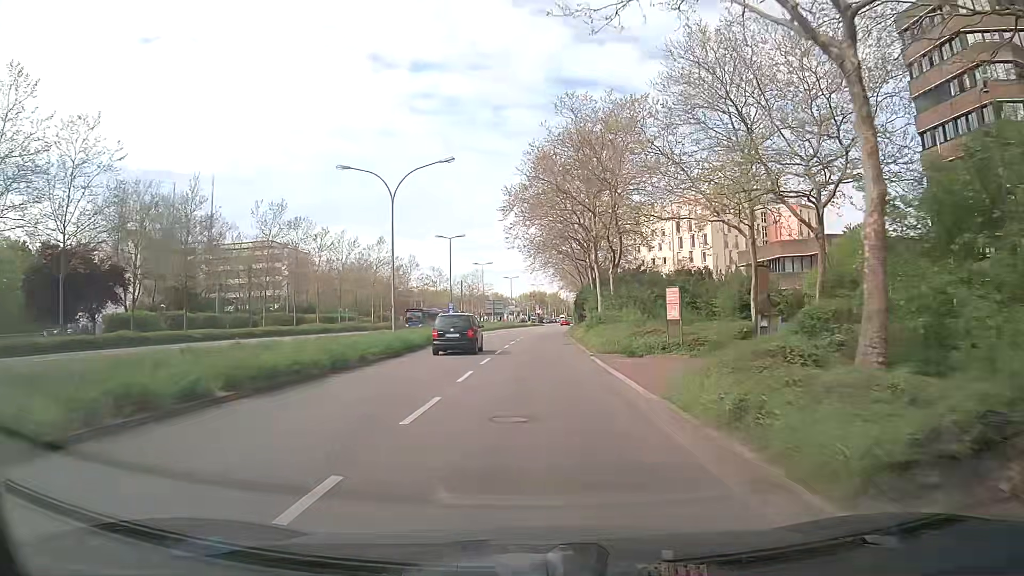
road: secondary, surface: asphalt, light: Day
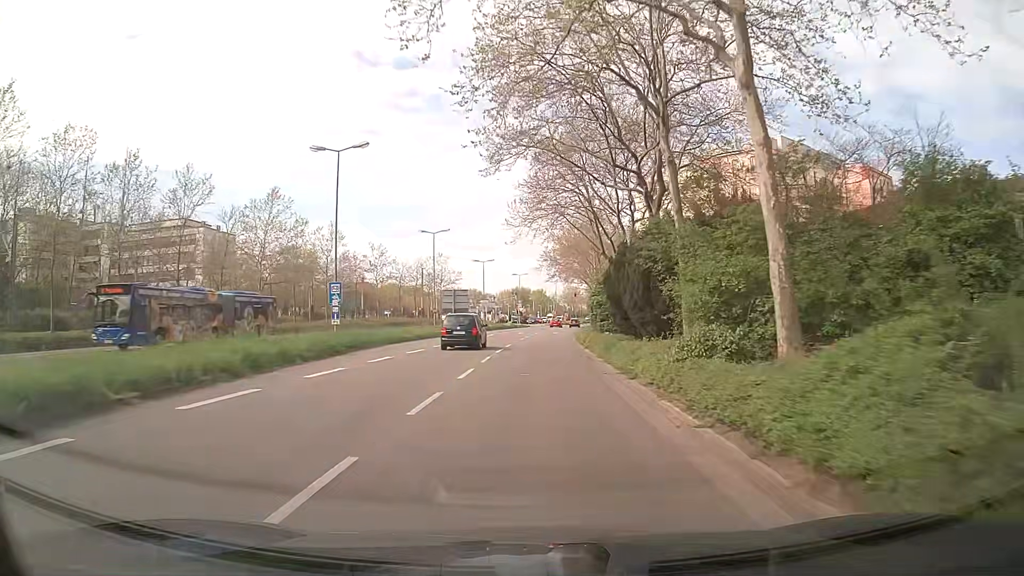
(+0.6, +35.3) m; +1°
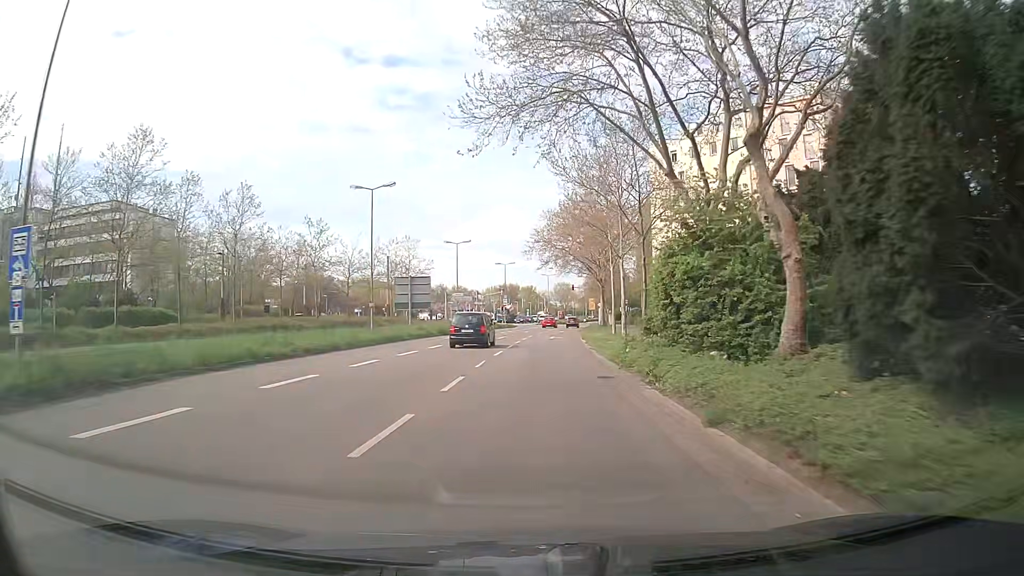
(+0.3, +21.0) m; +2°
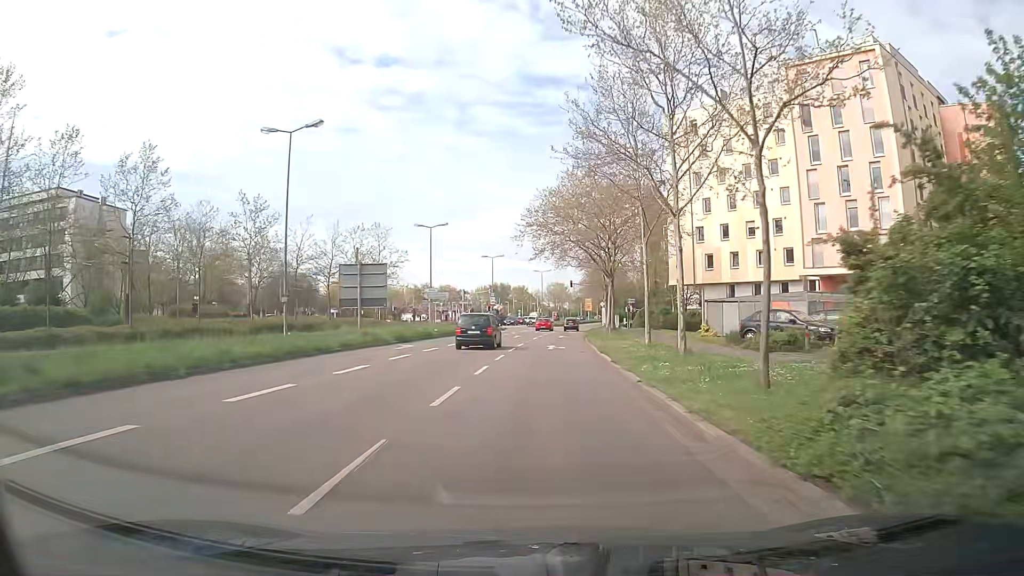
(0.0, +13.9) m; -1°
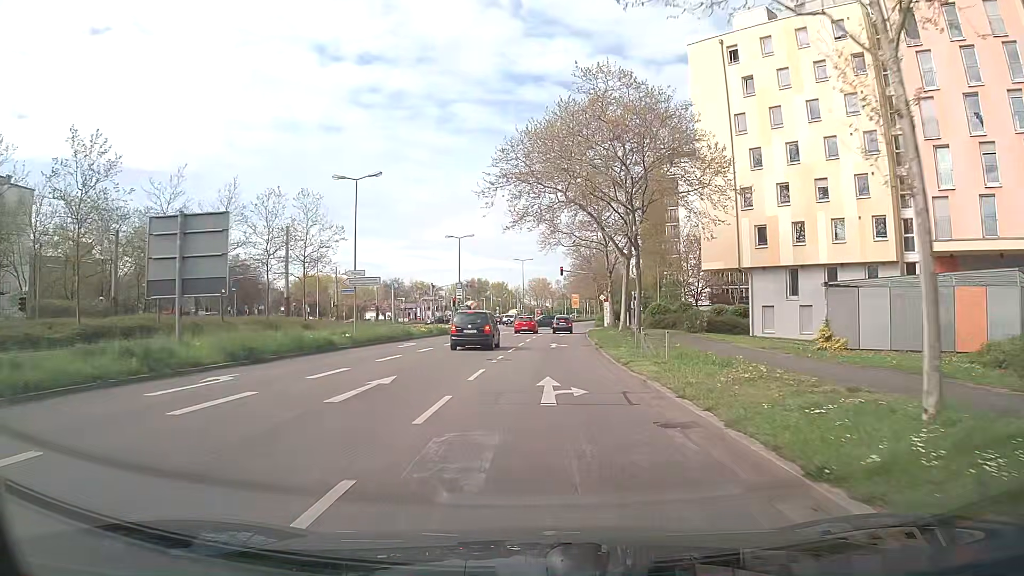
(+0.5, +19.8) m; +3°
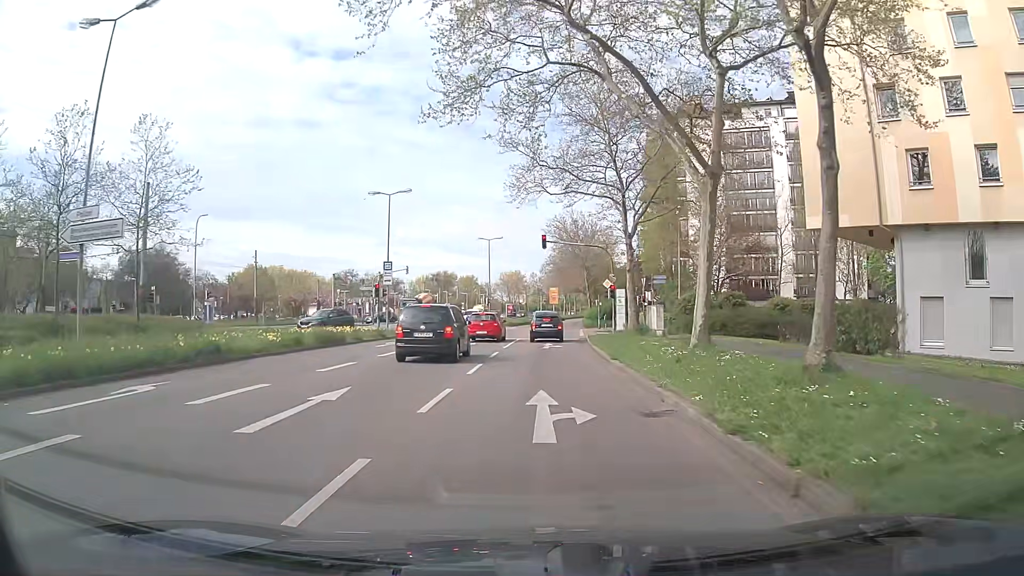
(+0.4, +22.9) m; +2°
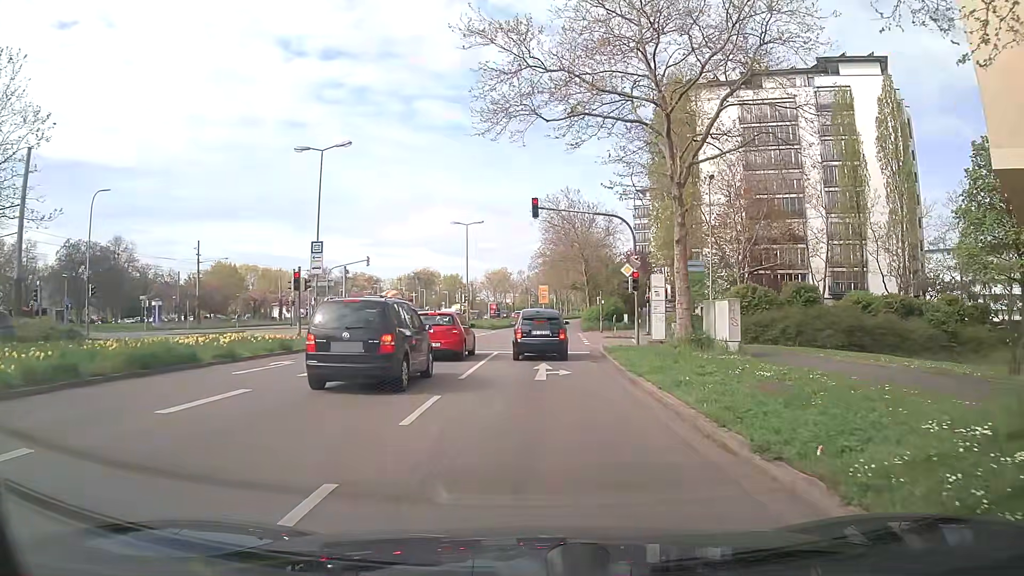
(+0.1, +12.7) m; +2°
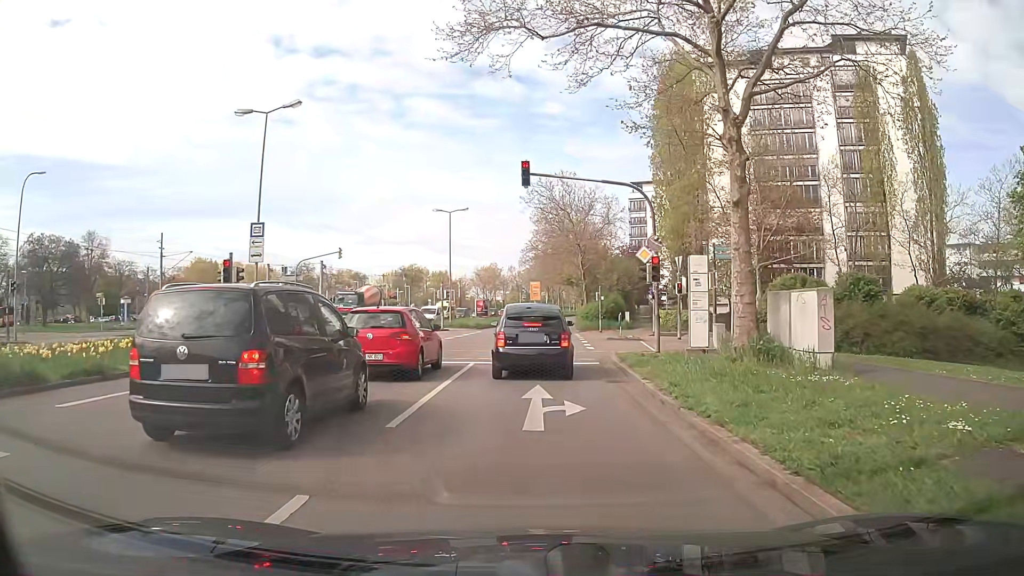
(0.0, +6.2) m; +1°
